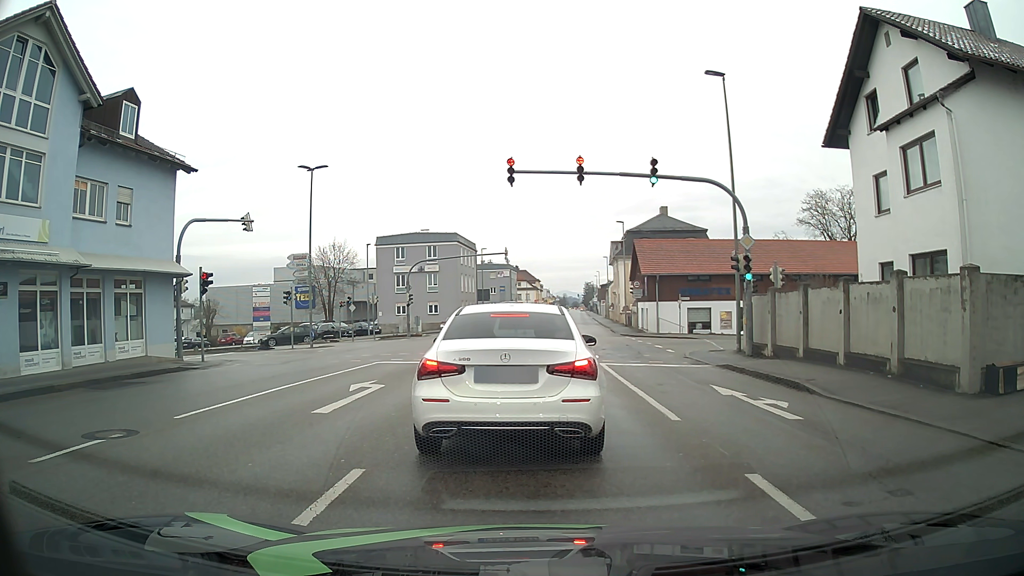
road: tertiary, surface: asphalt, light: Day
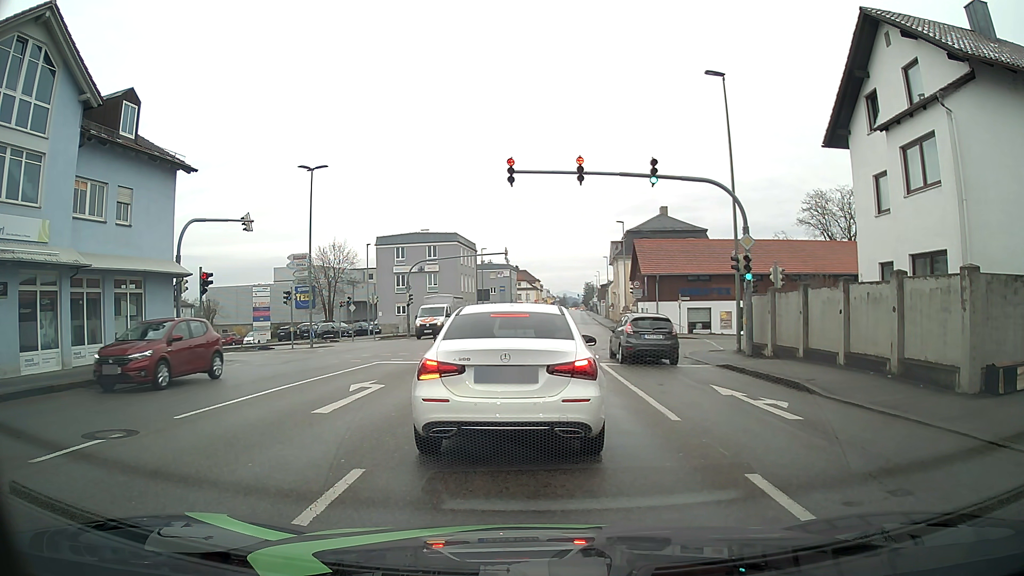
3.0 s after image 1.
(0.0, 0.0) m; 0°
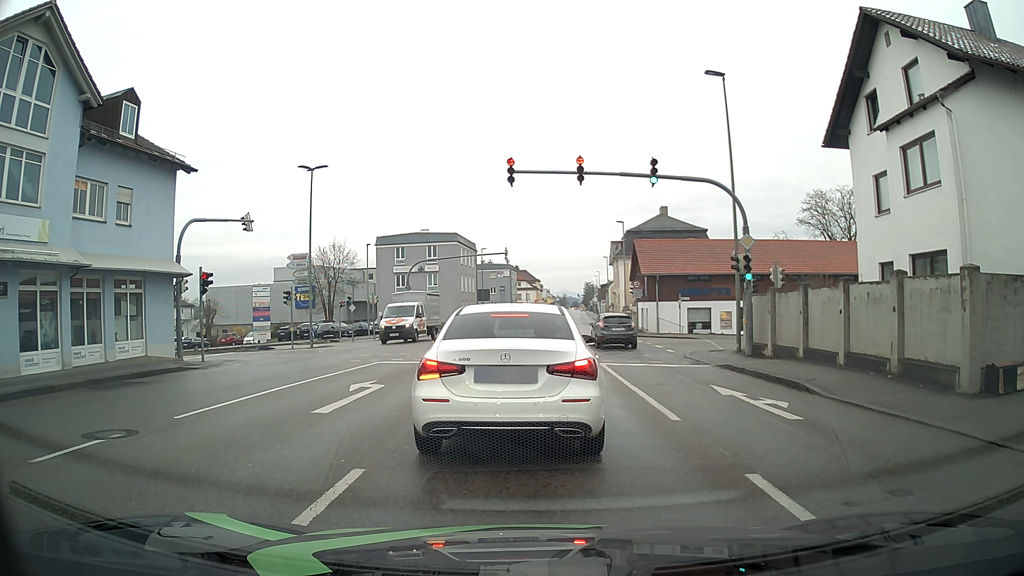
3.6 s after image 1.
(0.0, 0.0) m; 0°
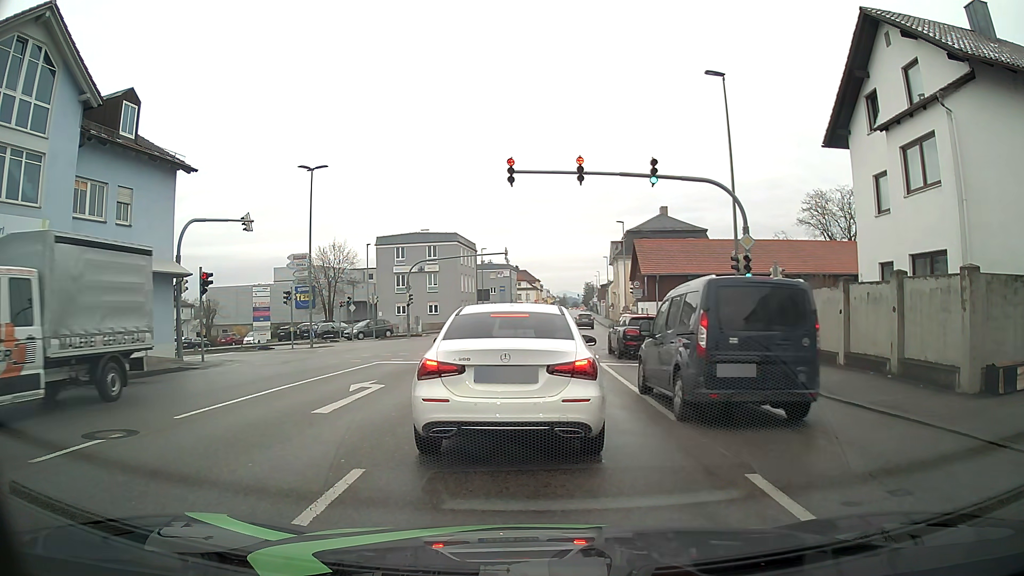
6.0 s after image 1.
(0.0, 0.0) m; 0°
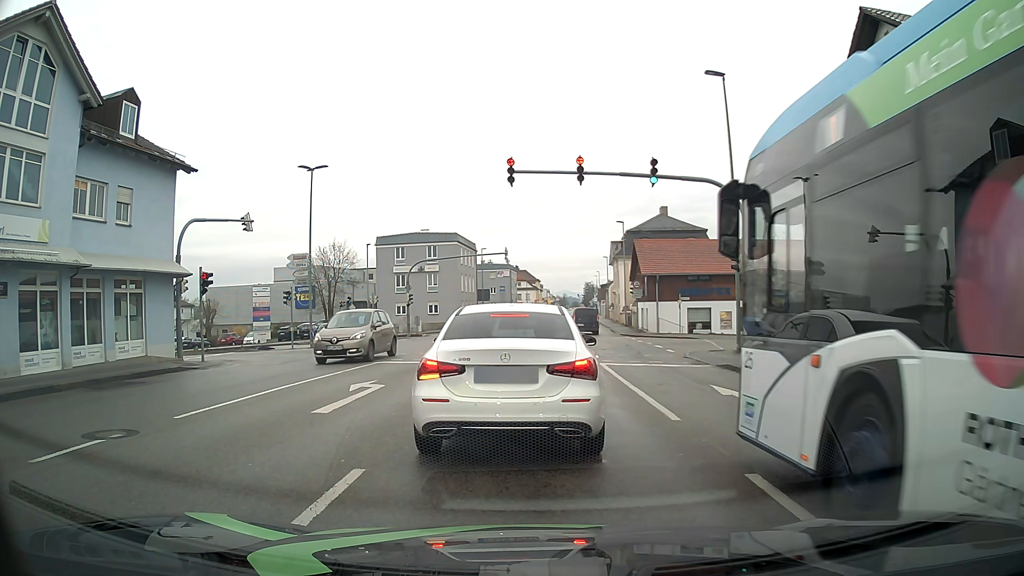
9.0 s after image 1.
(0.0, 0.0) m; 0°
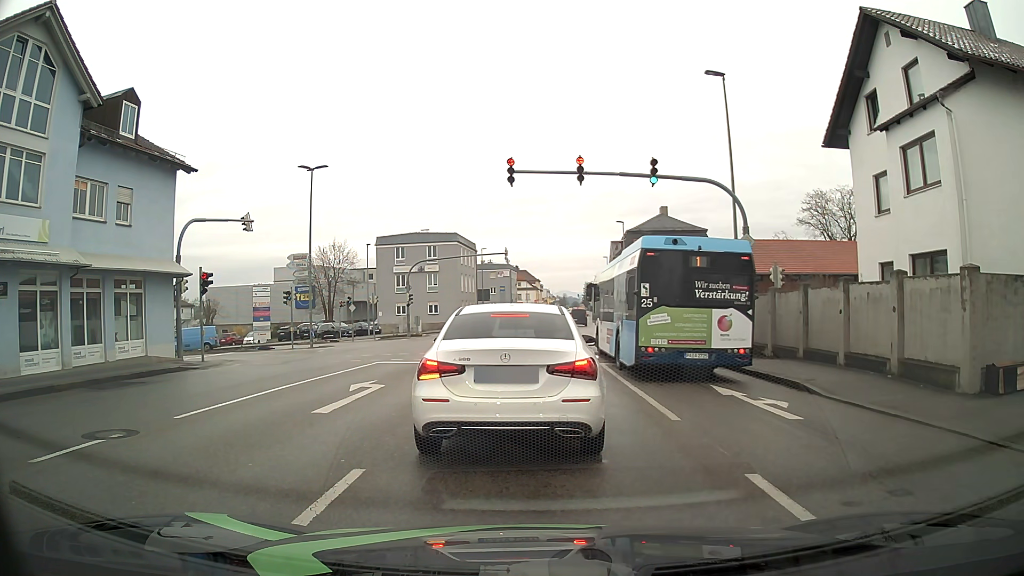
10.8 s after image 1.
(0.0, 0.0) m; 0°
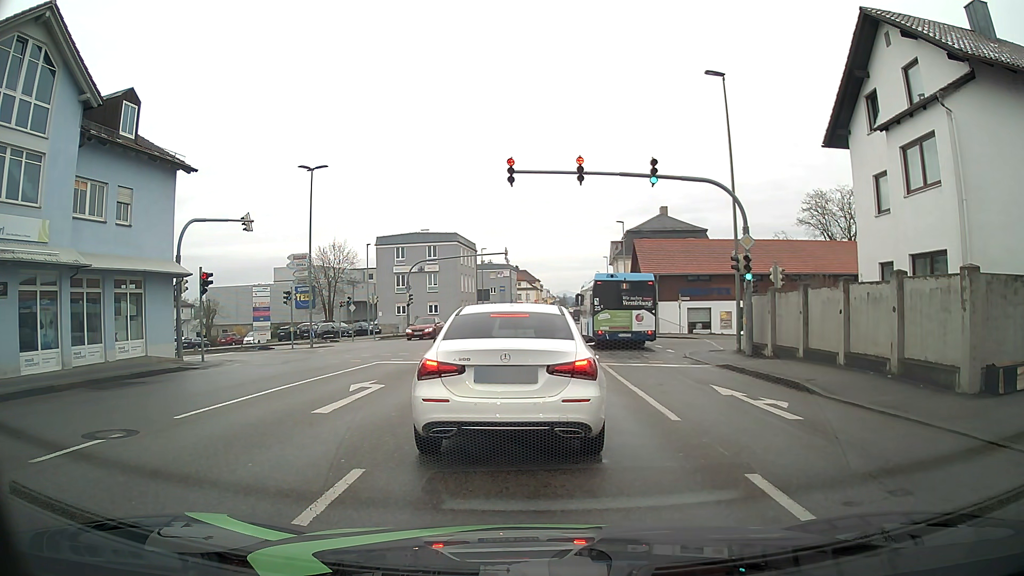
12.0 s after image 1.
(0.0, 0.0) m; 0°
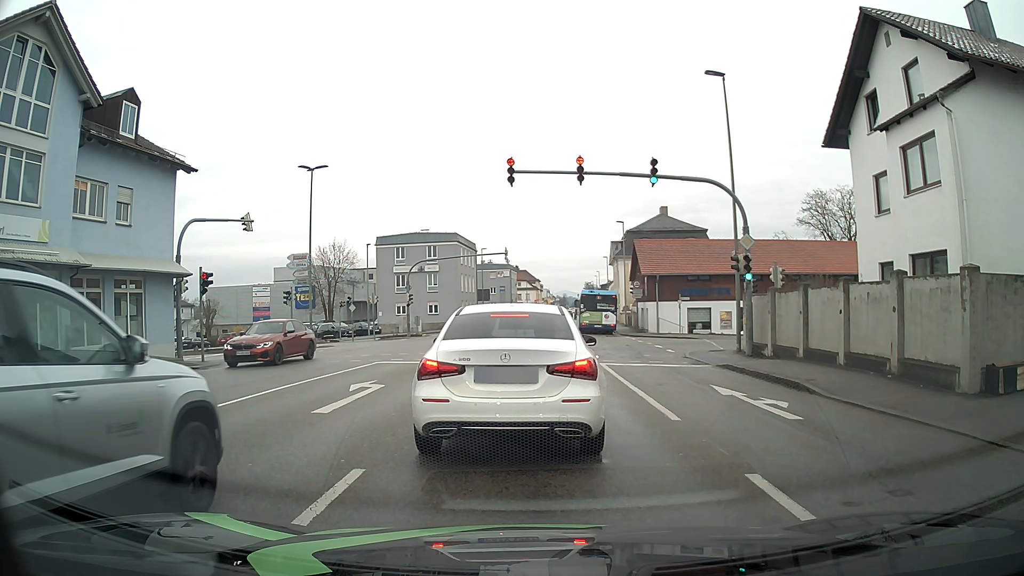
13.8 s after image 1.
(0.0, 0.0) m; 0°
(0, +10) (+1, +20) (+1, +30) (-1, +40) (-9, +45) (-18, +47) (-28, +47) (-38, +47) (-48, +48) (-58, +48) m
